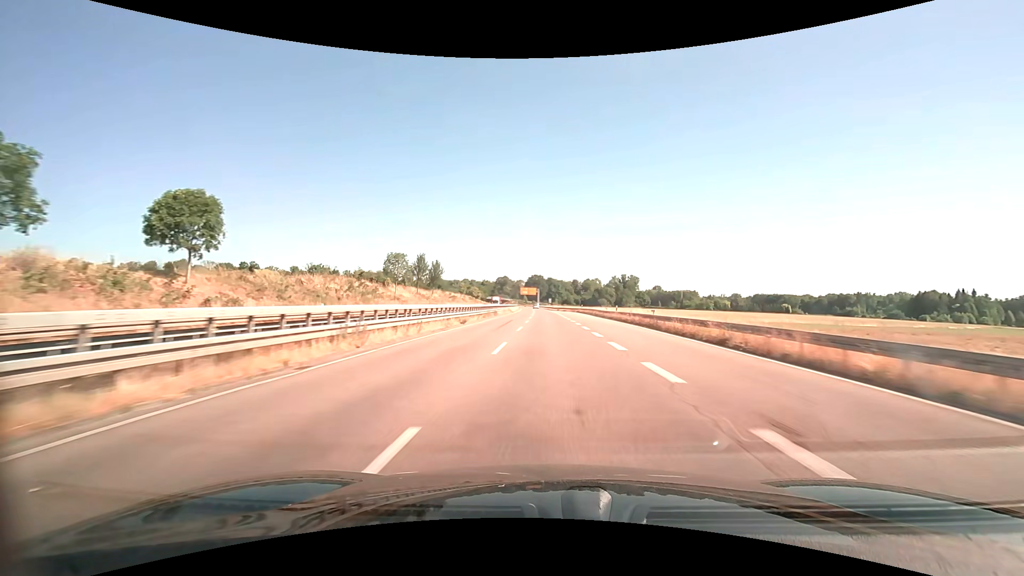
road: trunk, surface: asphalt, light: Day
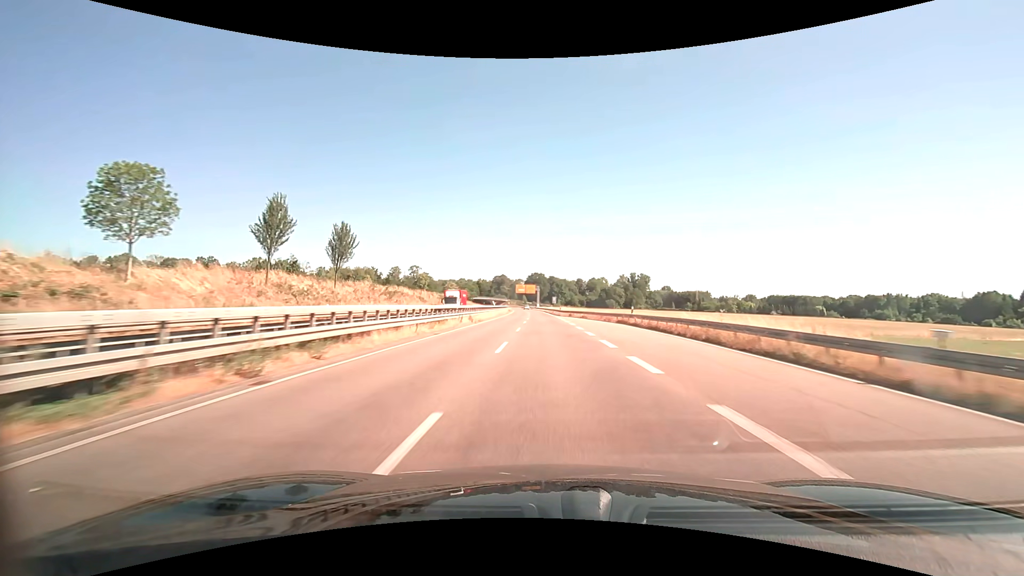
(0.0, +47.0) m; 0°
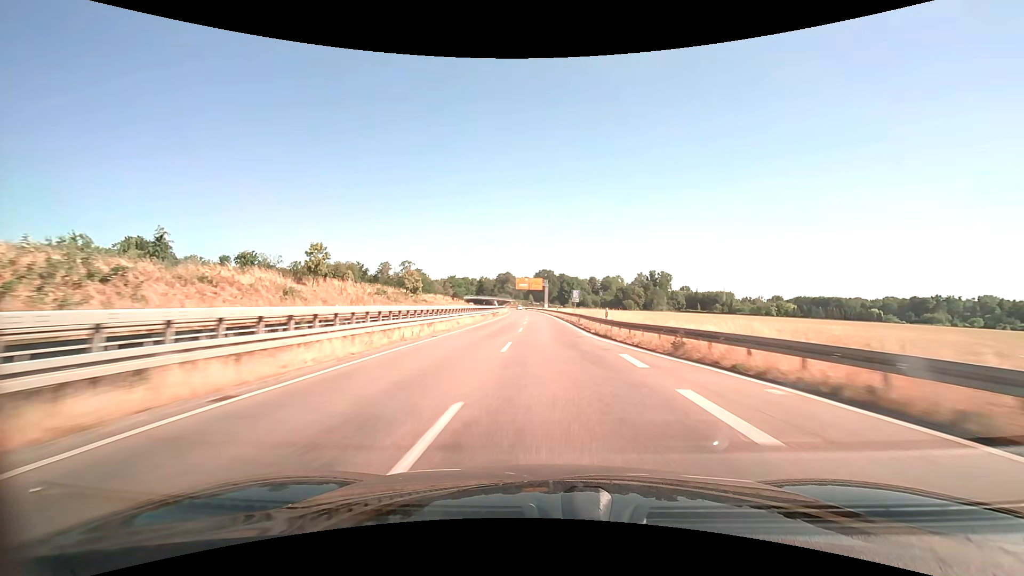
(-0.4, +47.0) m; -1°
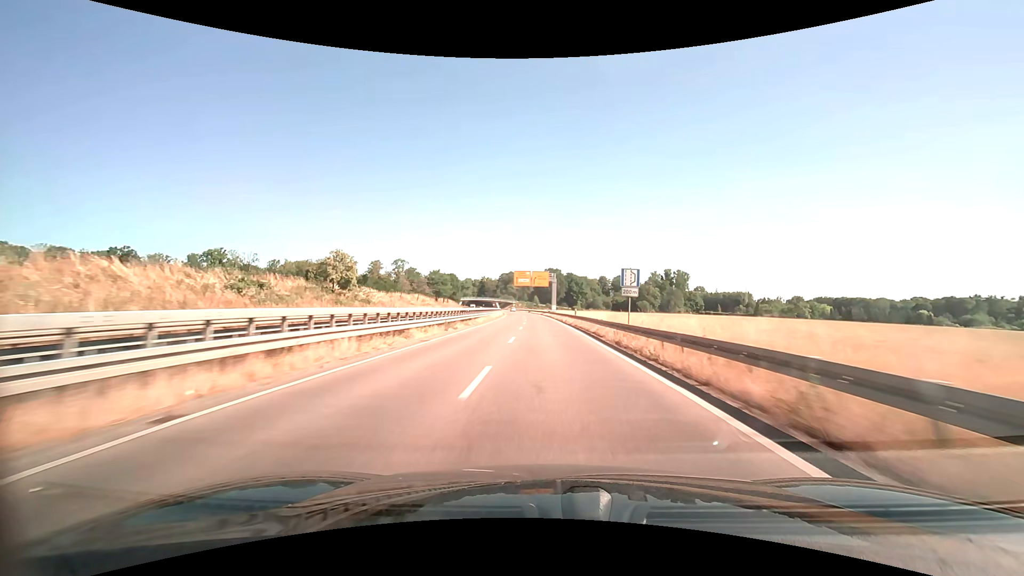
(-0.1, +31.3) m; -1°
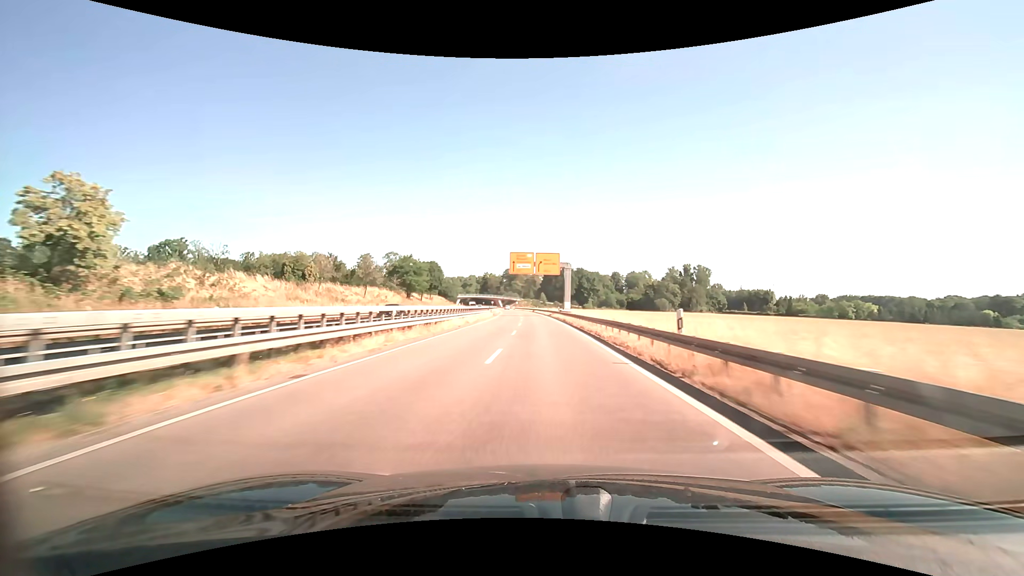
(-0.1, +31.3) m; -1°
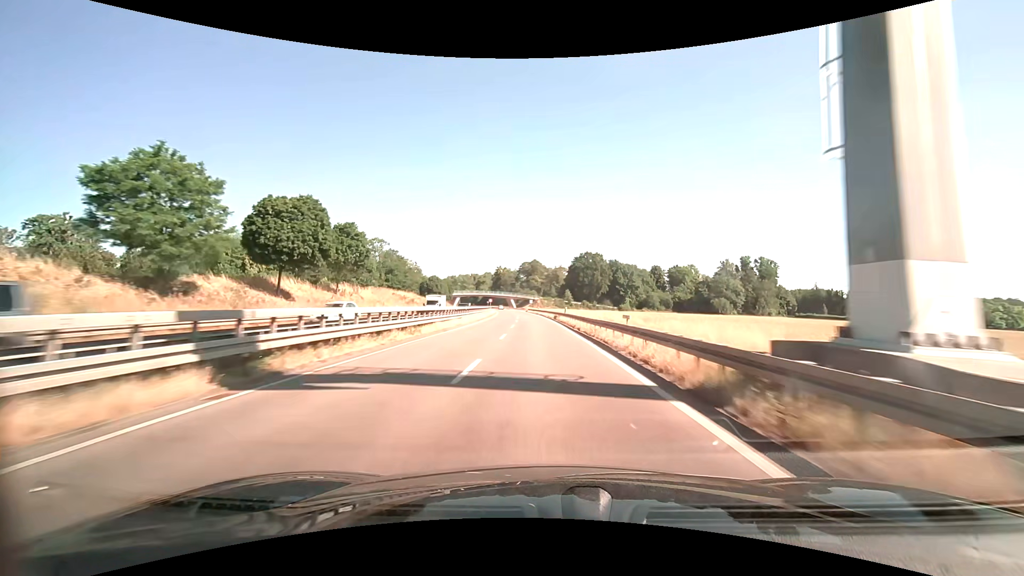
(-1.3, +62.7) m; -3°
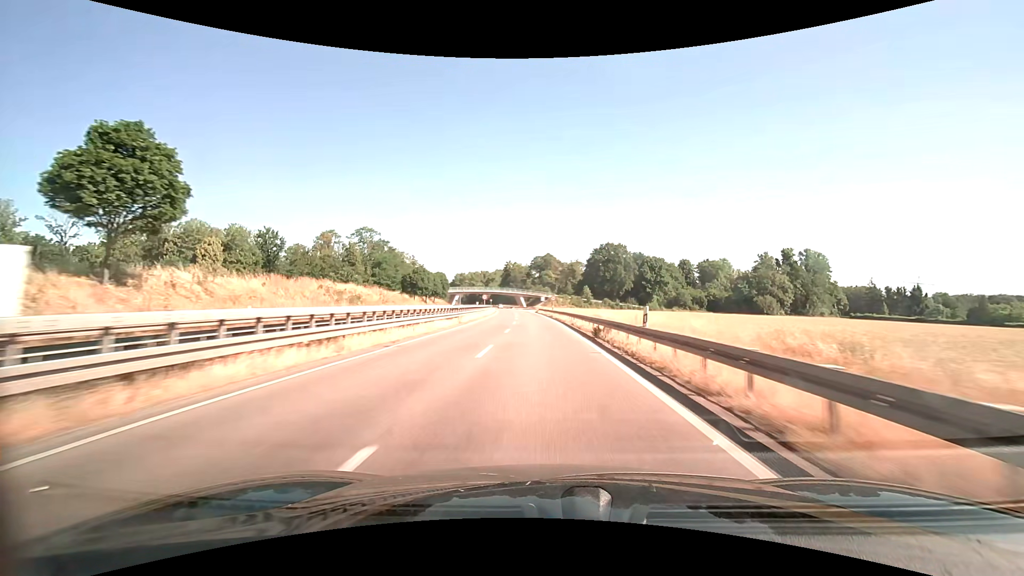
(-0.4, +31.4) m; -2°
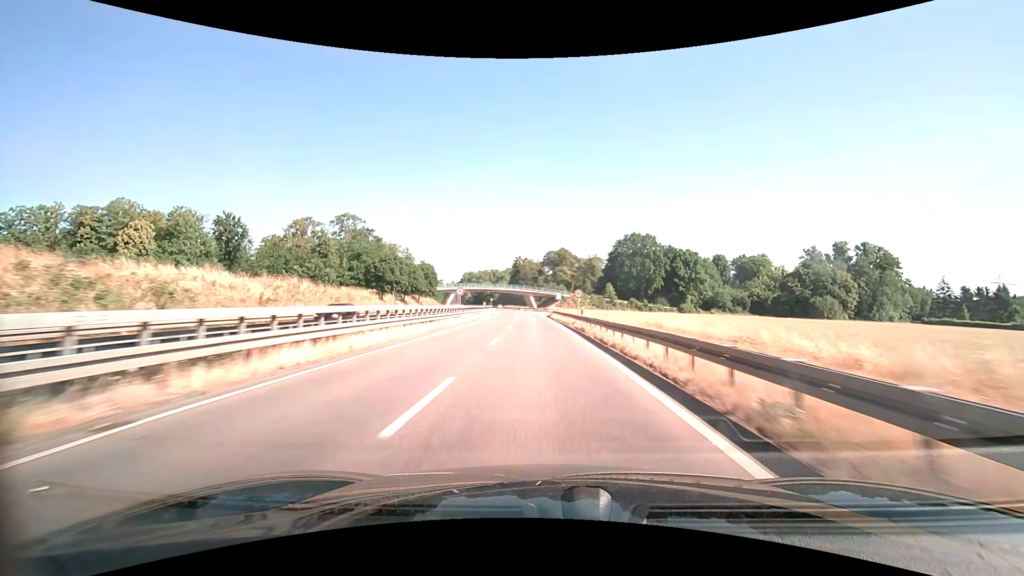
(-0.4, +31.4) m; -1°
(0, +10) (0, +20) (0, +30) (-1, +40) (-1, +50) (-2, +60) (-2, +70) (-3, +80) (-4, +90) (-5, +100) m
